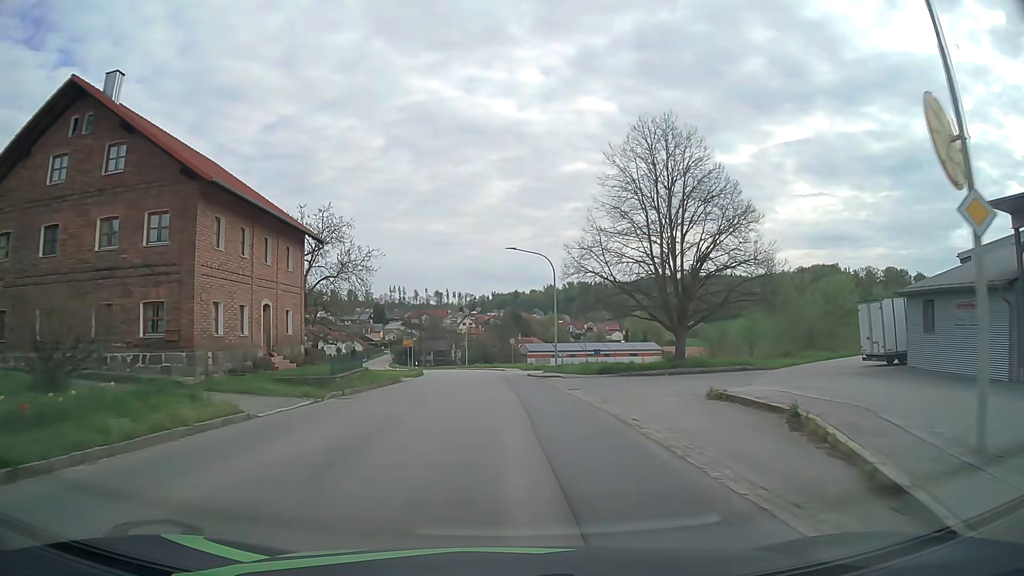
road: tertiary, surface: asphalt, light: Day
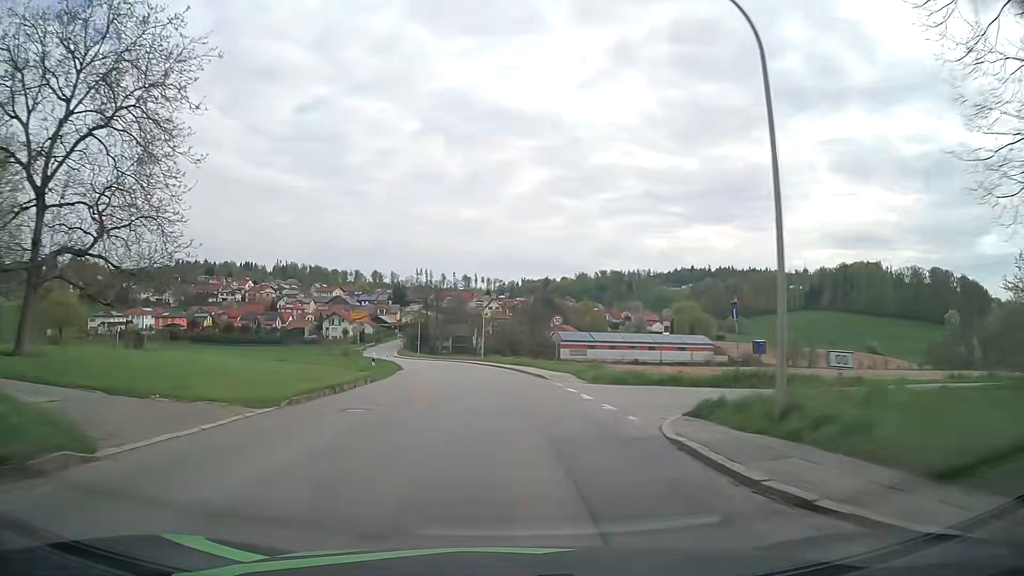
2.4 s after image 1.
(-0.5, +30.7) m; -2°
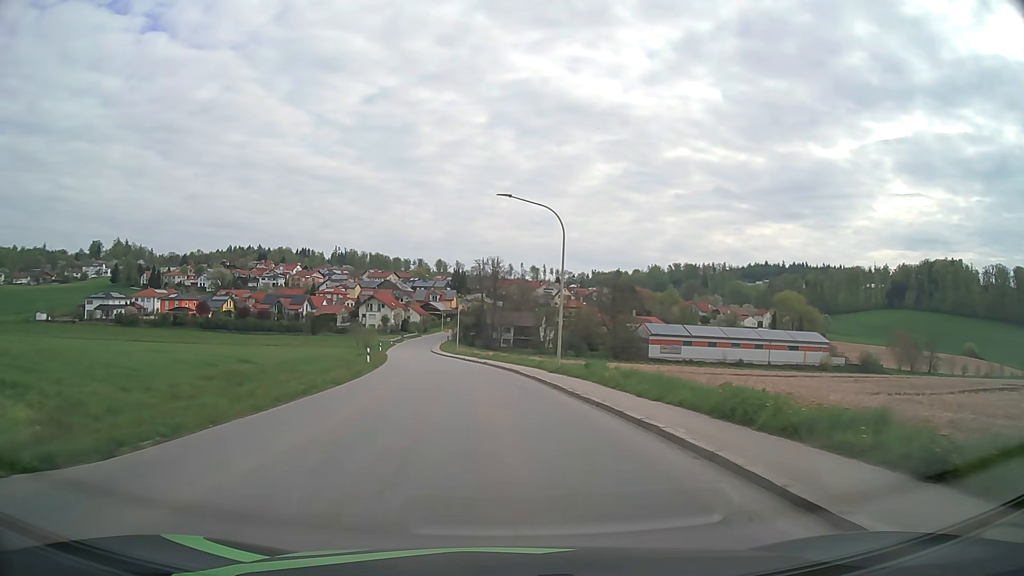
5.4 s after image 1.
(-1.6, +38.6) m; -6°
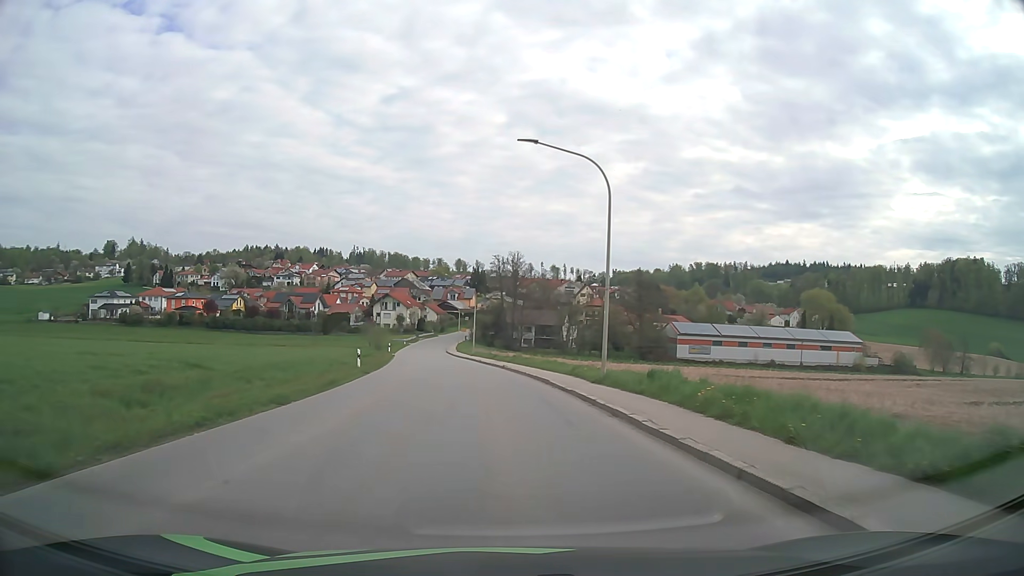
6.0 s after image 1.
(-0.1, +7.7) m; -2°
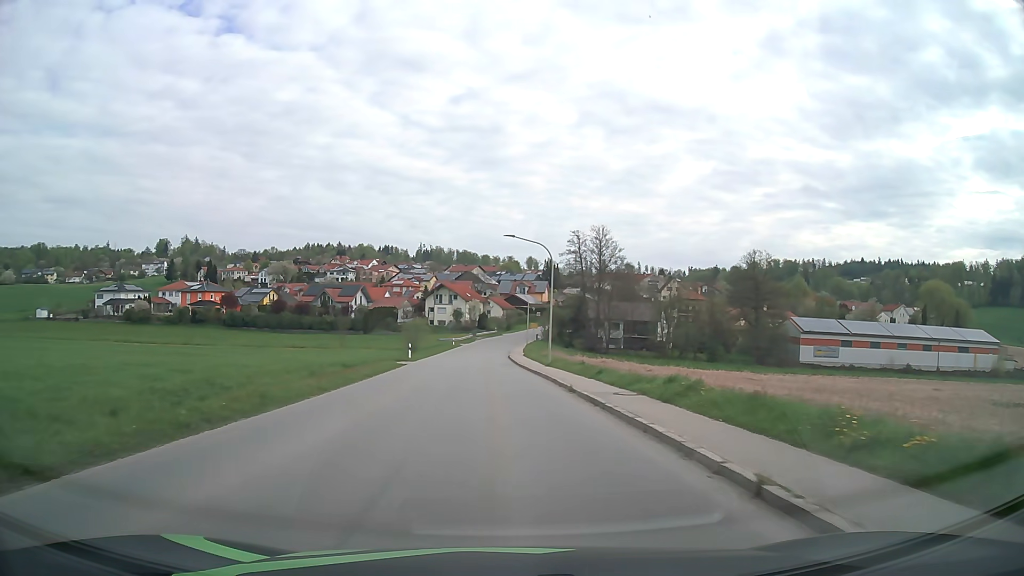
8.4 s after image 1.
(-1.5, +30.6) m; -6°
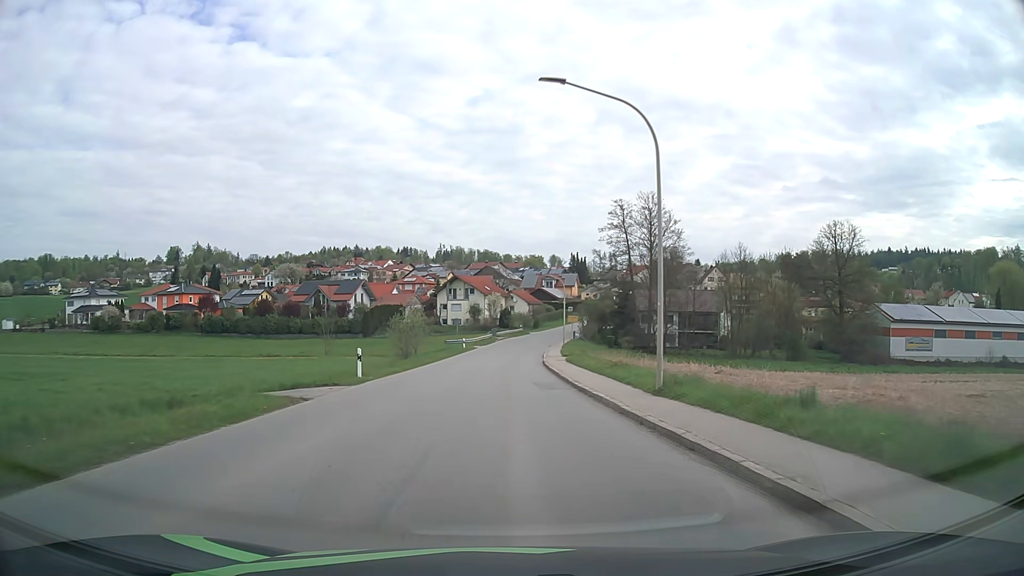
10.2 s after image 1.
(-0.5, +22.9) m; -2°
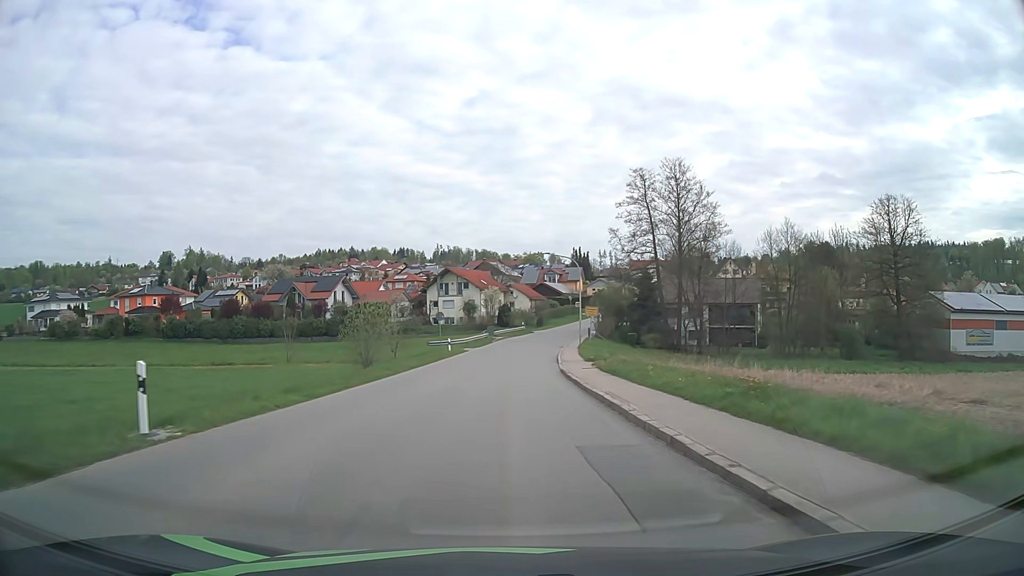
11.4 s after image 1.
(0.0, +15.2) m; 0°
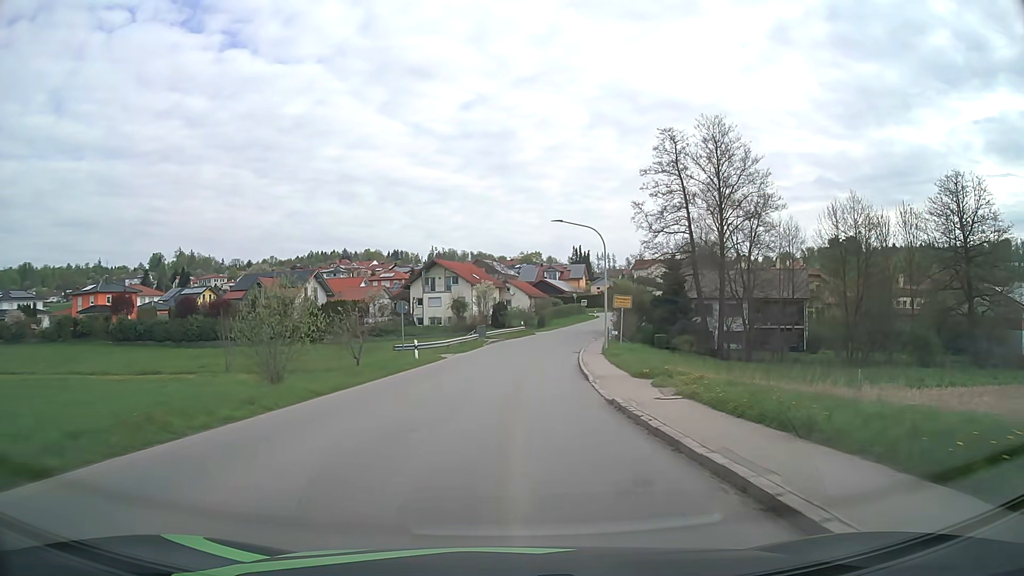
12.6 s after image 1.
(0.0, +15.2) m; 0°
(0, +10) (0, +20) (+1, +30) (+2, +40) (+3, +50) (+5, +60) (+7, +69) (+10, +79) (+13, +88) (+17, +98) m
